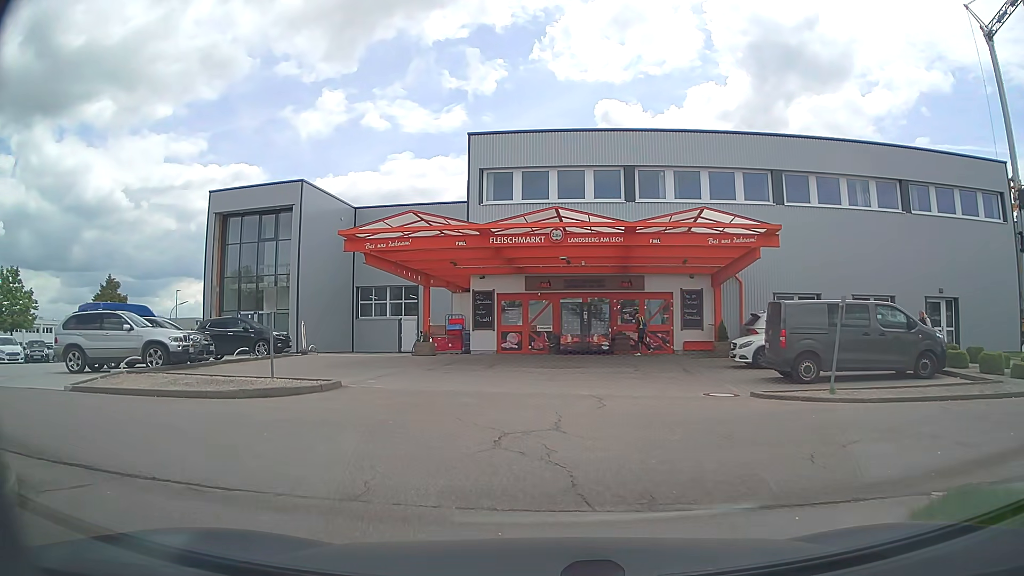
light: Day
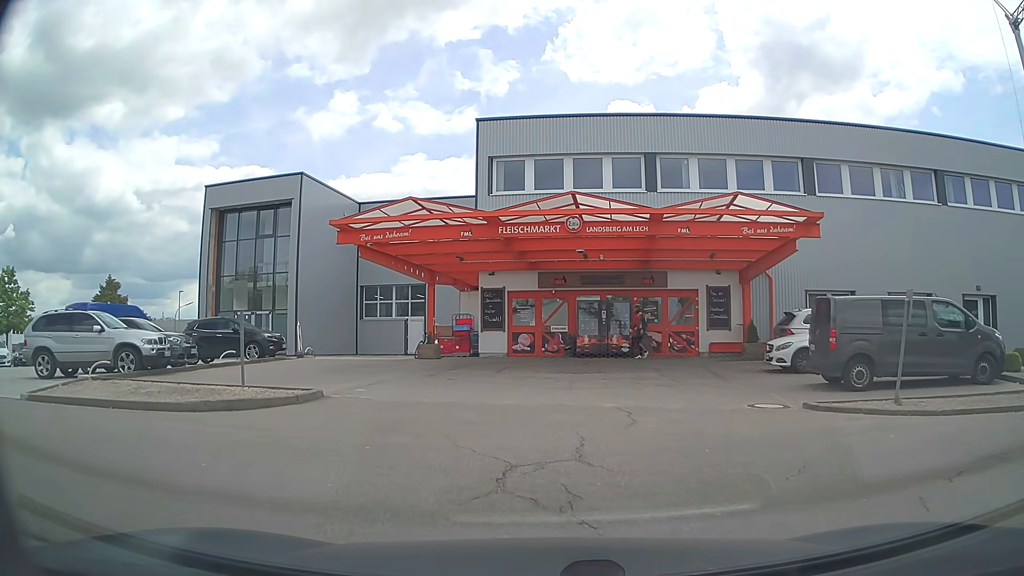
(0.0, +2.1) m; -1°
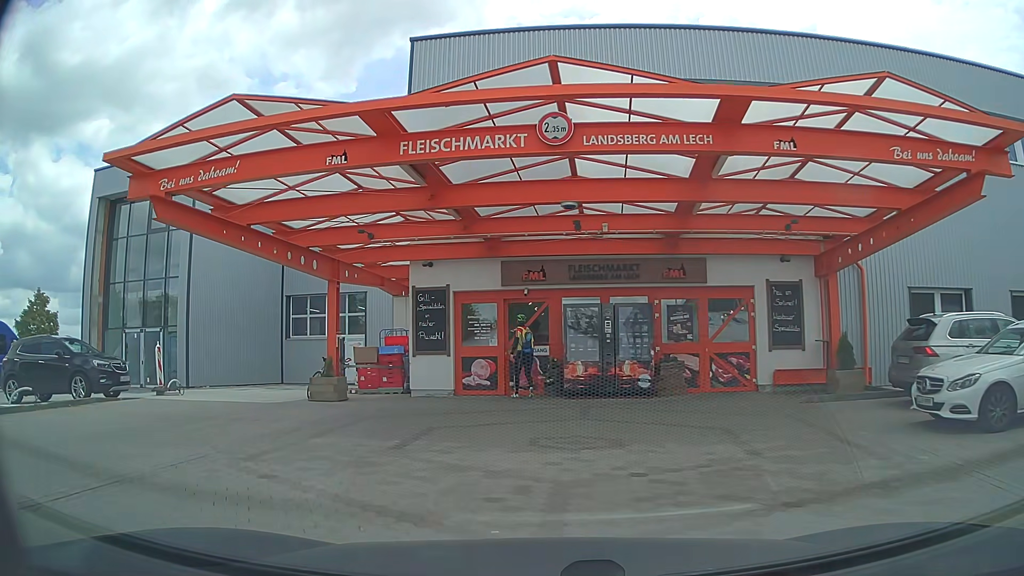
(+0.3, +9.1) m; +2°
